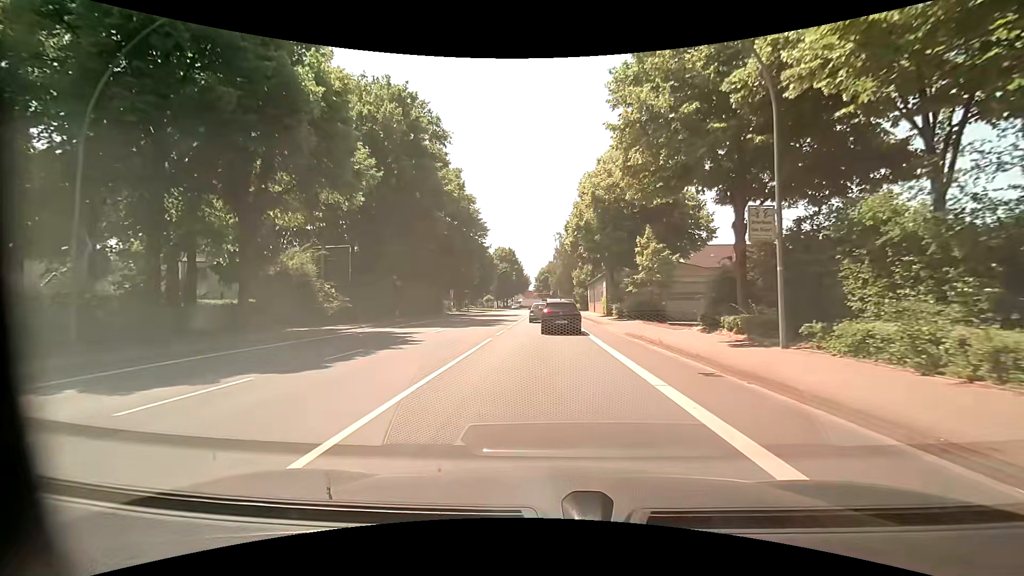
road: primary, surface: asphalt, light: Day
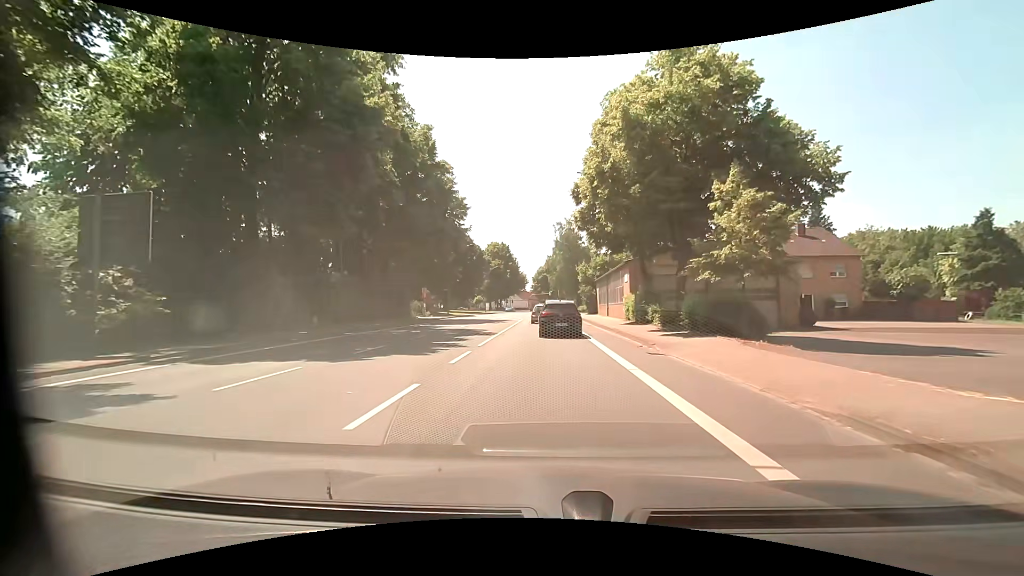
(0.0, +16.0) m; 0°
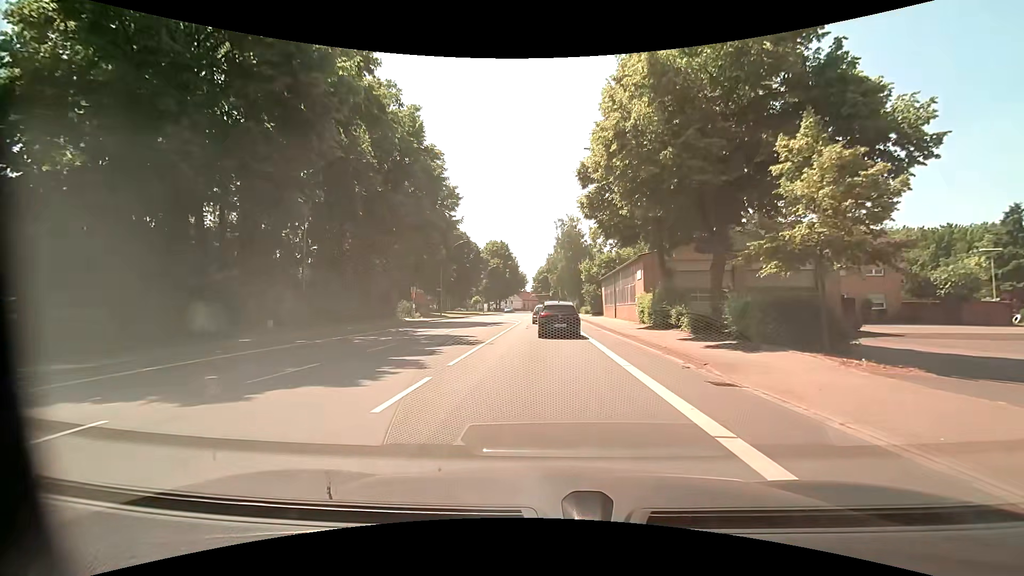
(0.0, +5.1) m; 0°
(0, +10) (0, +20) (0, +30) (-1, +40) (-1, +50) (-1, +60) (-1, +70) (-1, +80) (-1, +90) (0, +100) m
